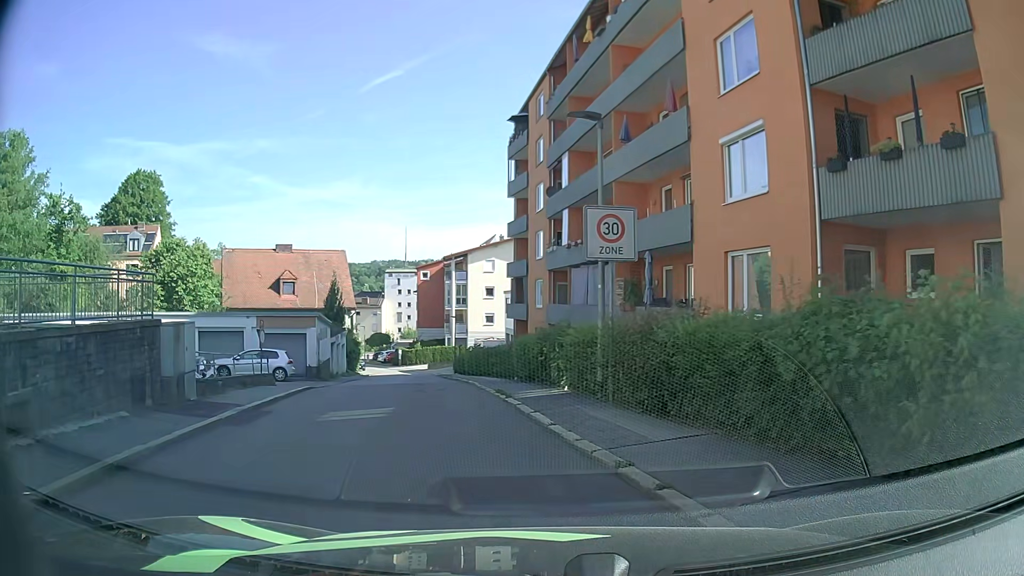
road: residential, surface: asphalt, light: Day
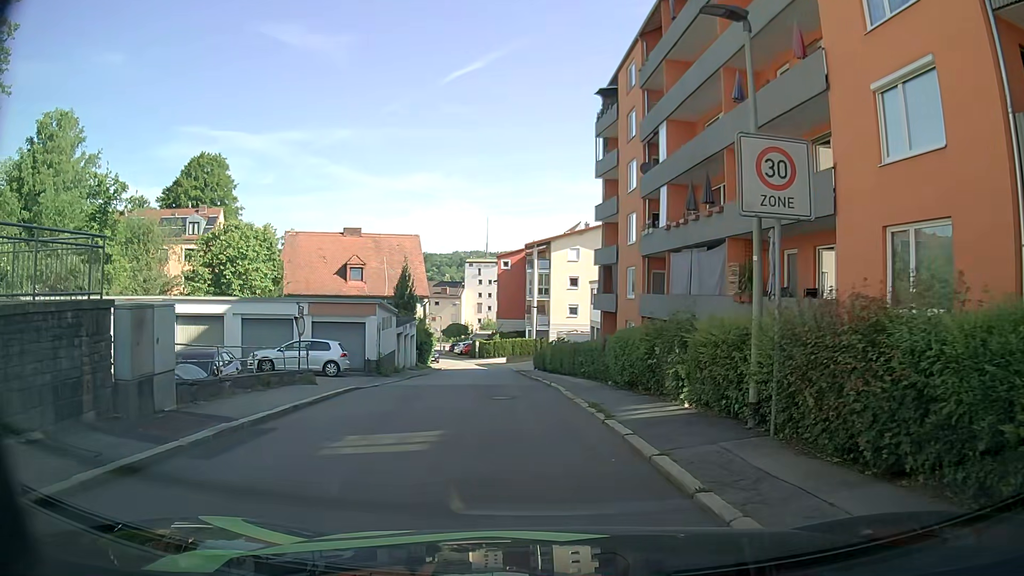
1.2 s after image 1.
(-0.3, +4.0) m; -8°
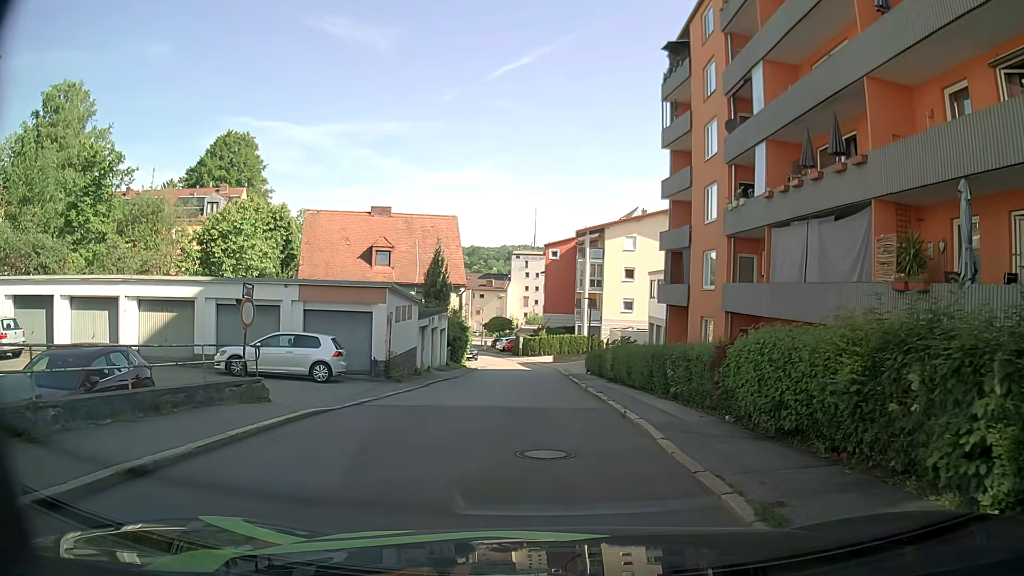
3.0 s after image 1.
(-0.2, +6.8) m; -4°
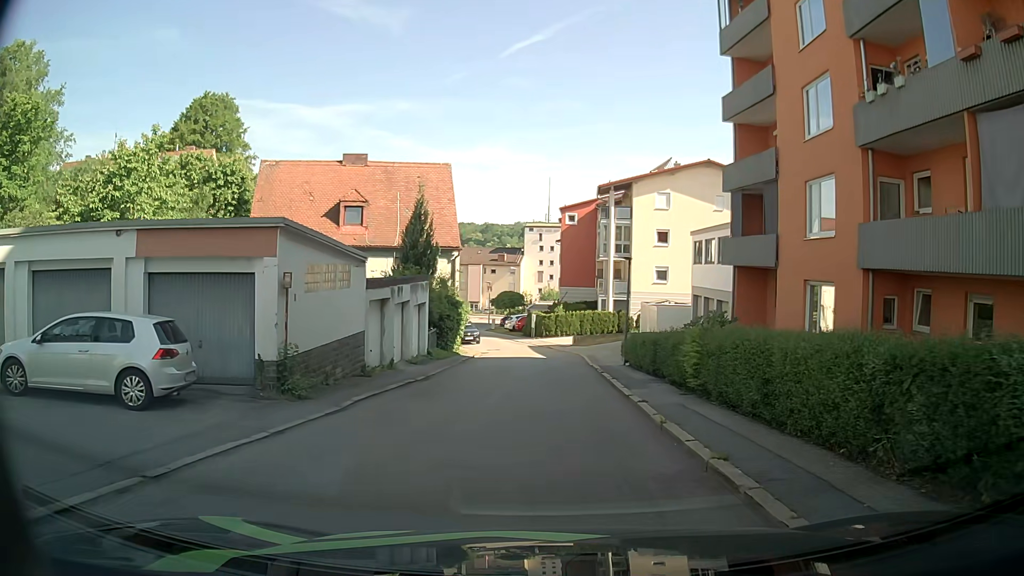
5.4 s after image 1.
(0.0, +10.6) m; 0°
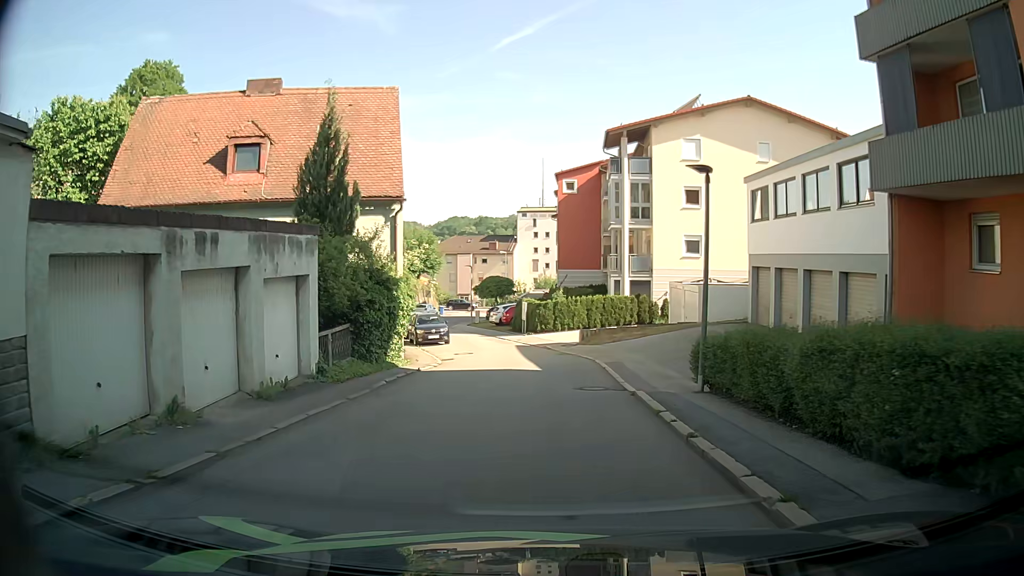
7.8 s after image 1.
(0.0, +13.1) m; +1°
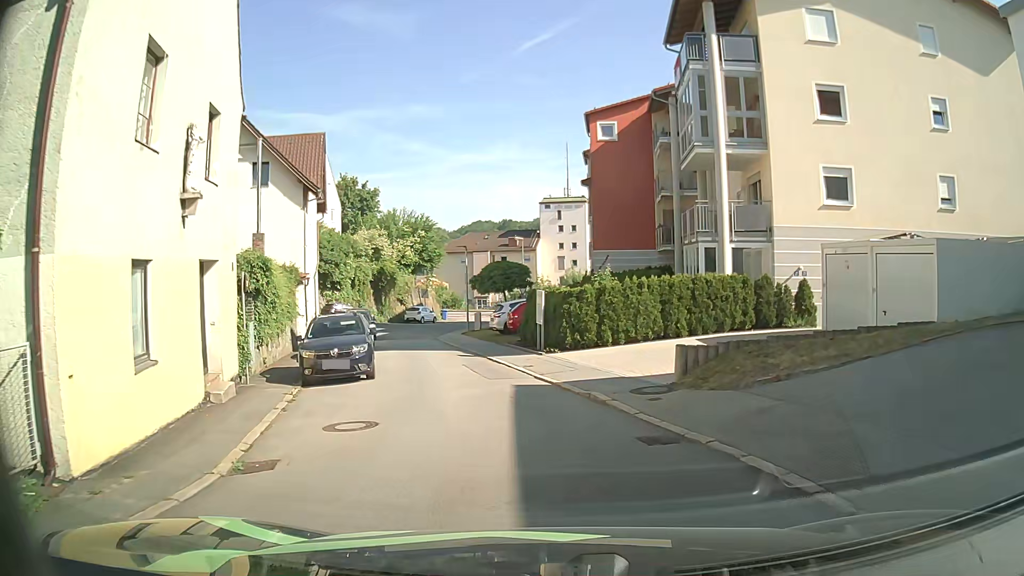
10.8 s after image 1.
(-0.4, +18.1) m; -2°
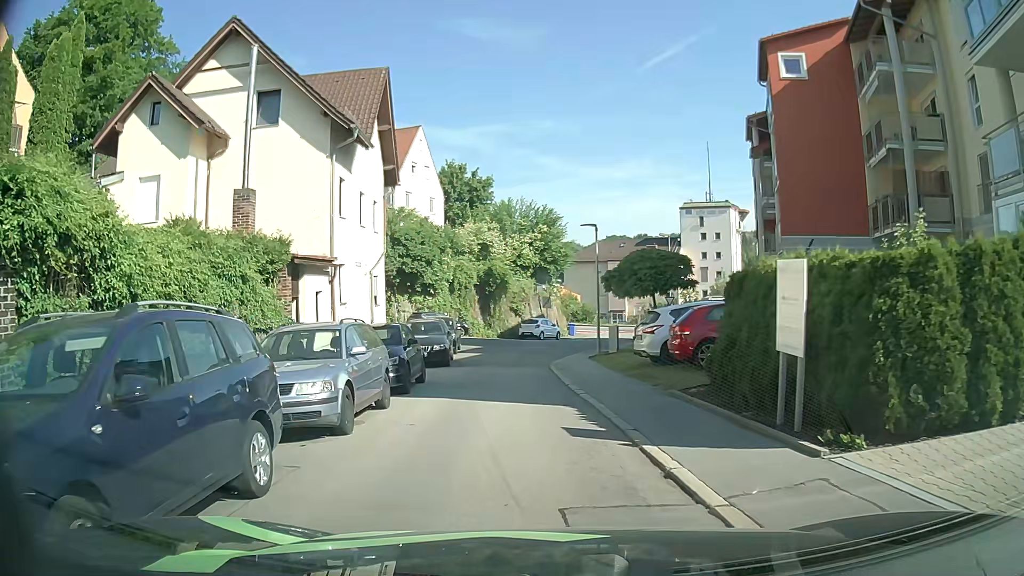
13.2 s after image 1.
(-1.2, +12.9) m; -11°
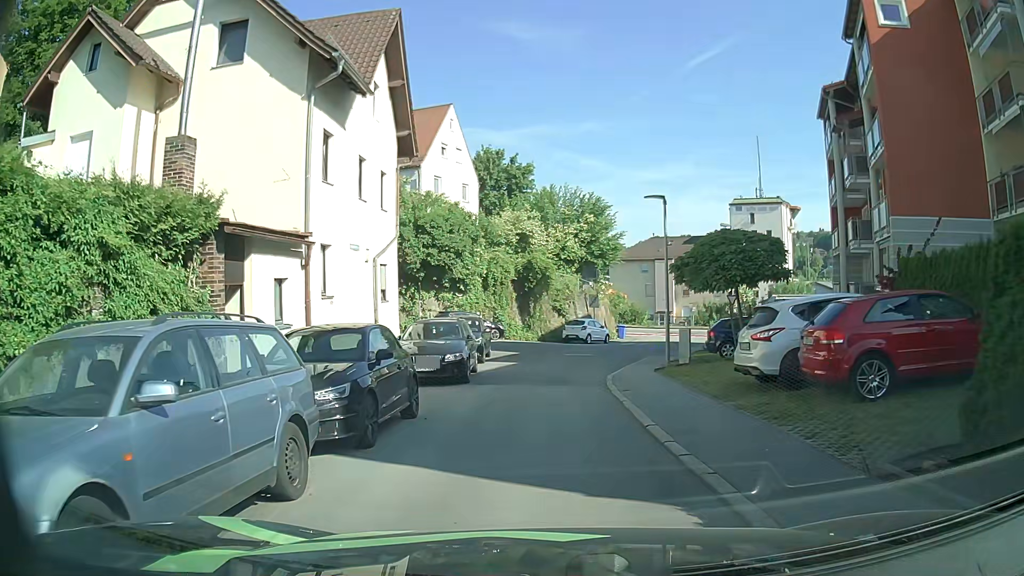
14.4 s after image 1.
(-0.4, +5.9) m; -5°
